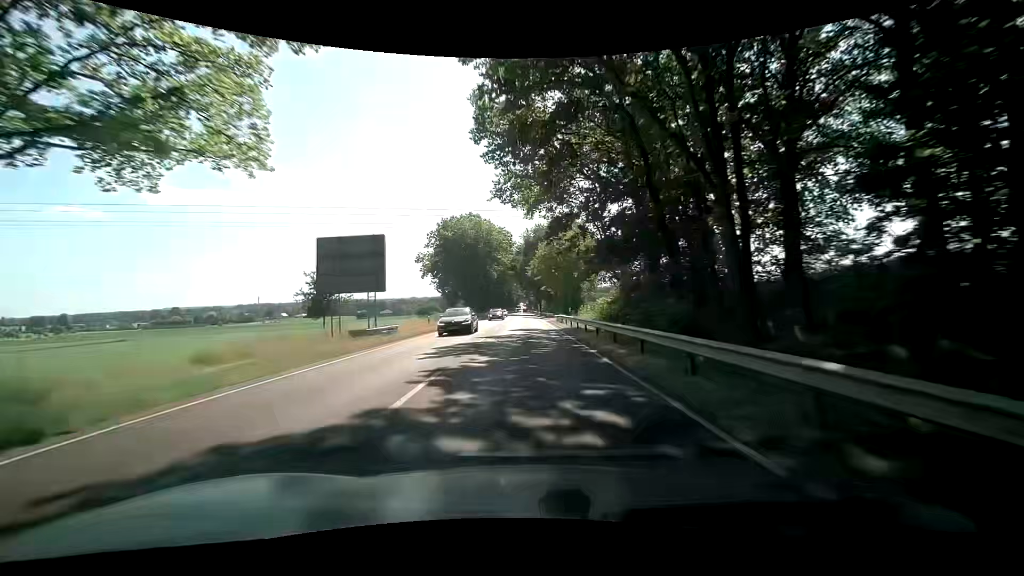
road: primary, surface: asphalt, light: Day
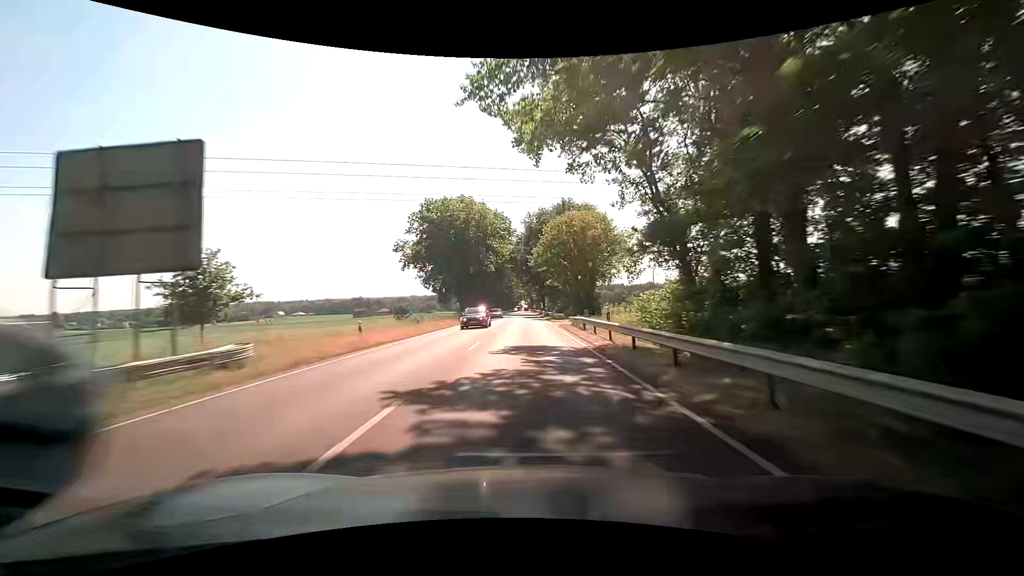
(0.0, +15.1) m; 0°
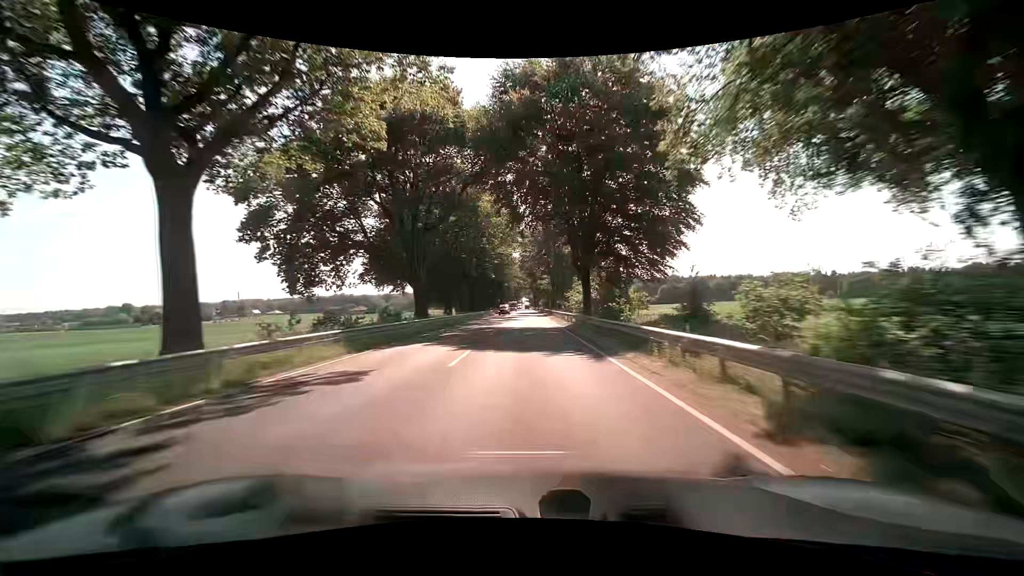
(-0.2, +76.1) m; 0°
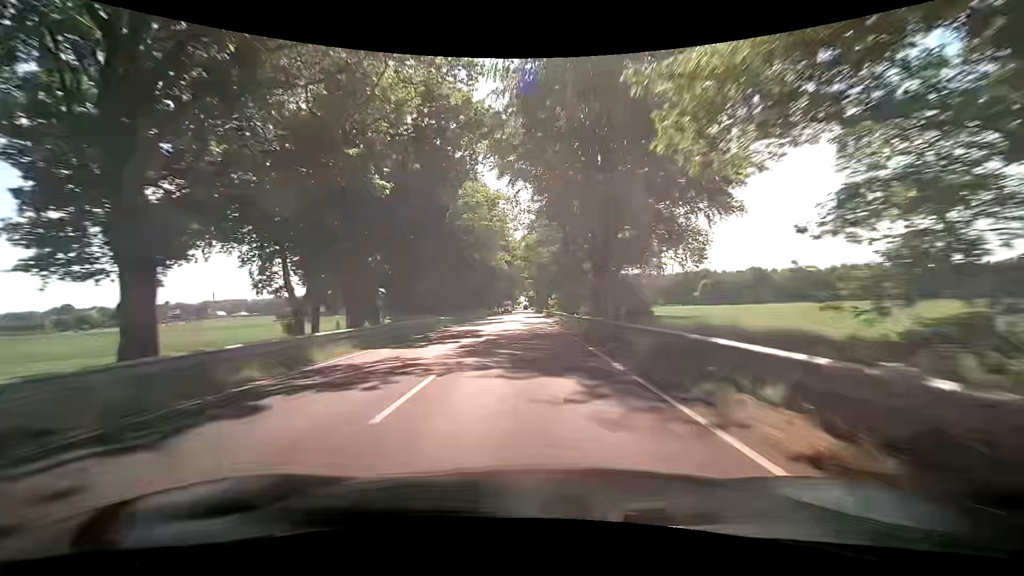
(+0.4, +77.1) m; 0°
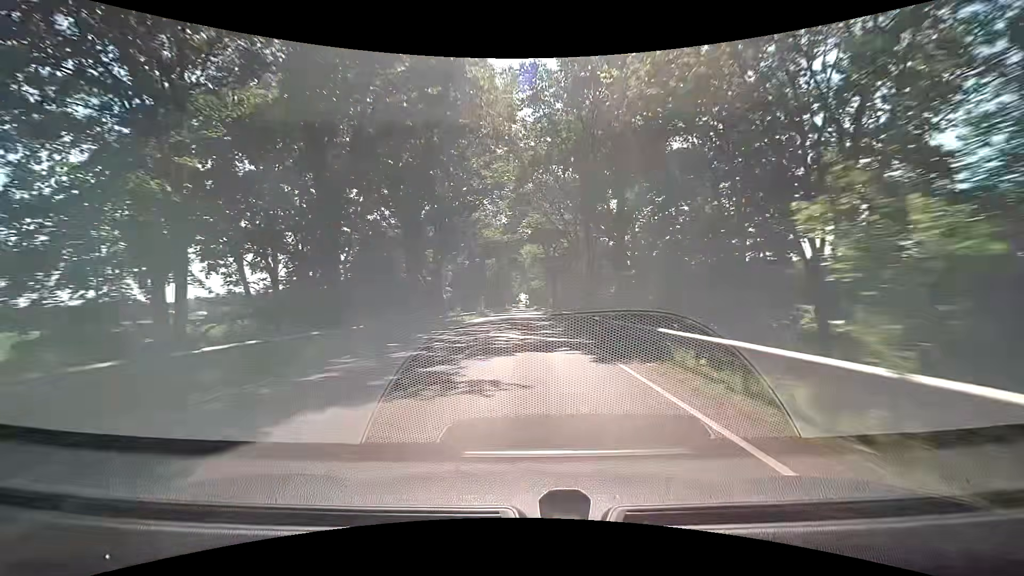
(+0.2, +77.9) m; 0°
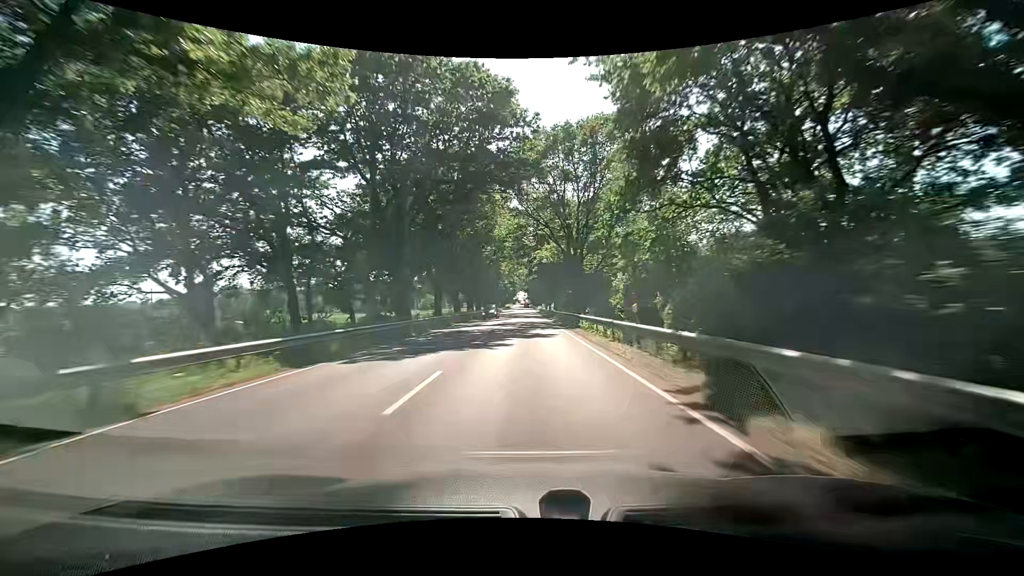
(+0.7, +77.2) m; +1°
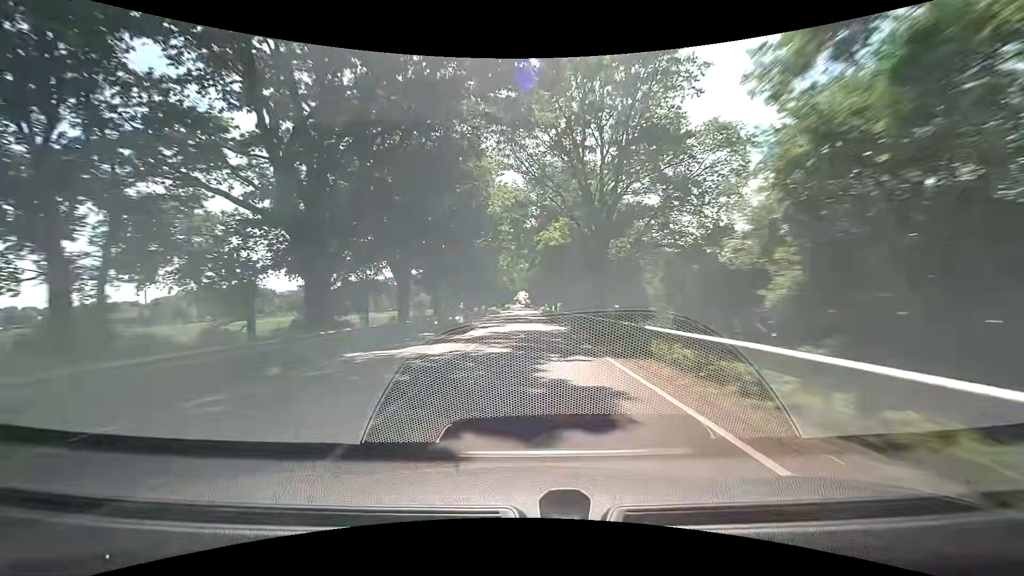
(0.0, +15.3) m; 0°
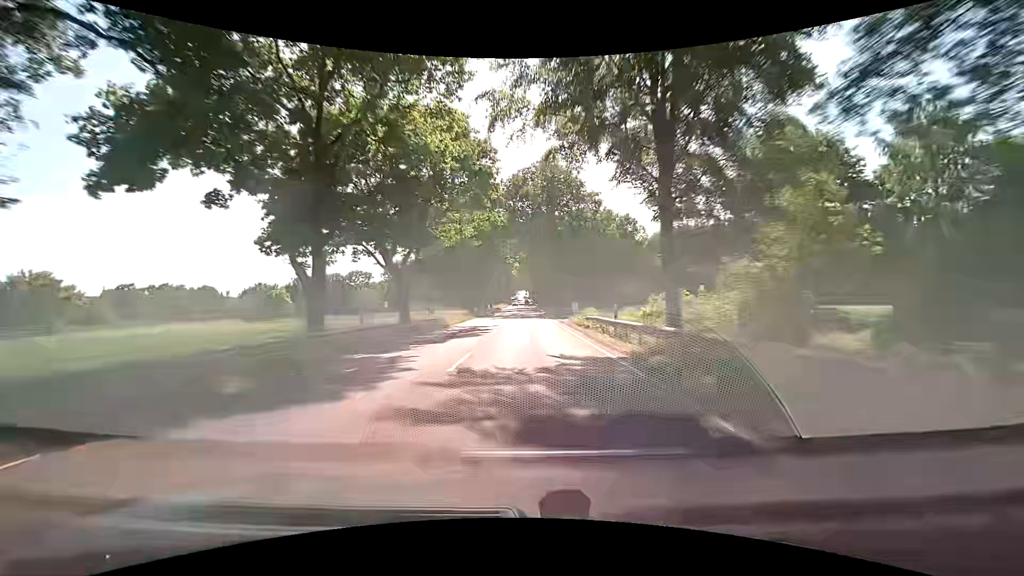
(-0.5, +76.4) m; -1°
(0, +10) (0, +20) (0, +30) (0, +40) (0, +50) (0, +60) (+1, +70) (+1, +80) (+1, +90) (+1, +100) m
